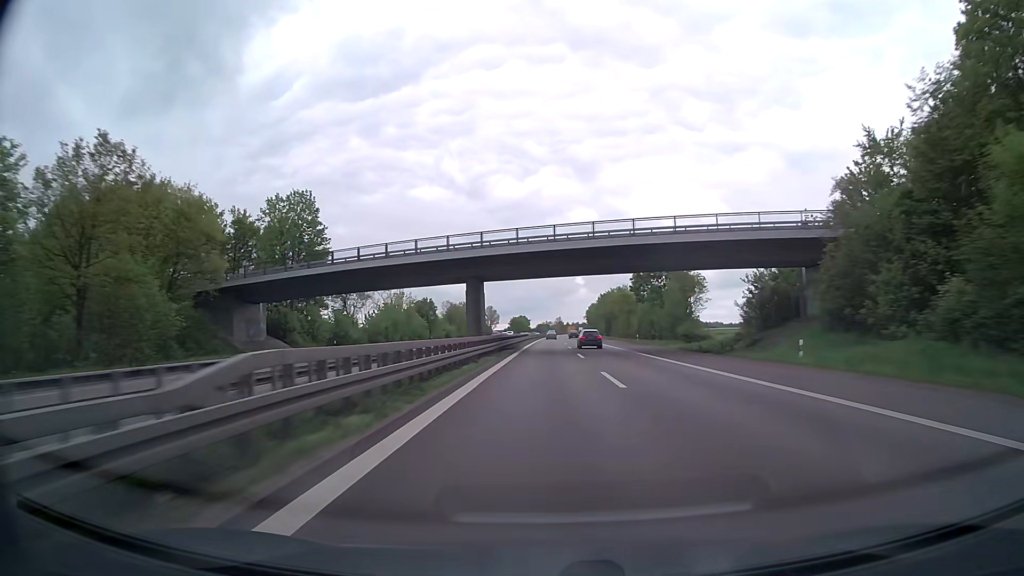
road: trunk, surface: asphalt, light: Day
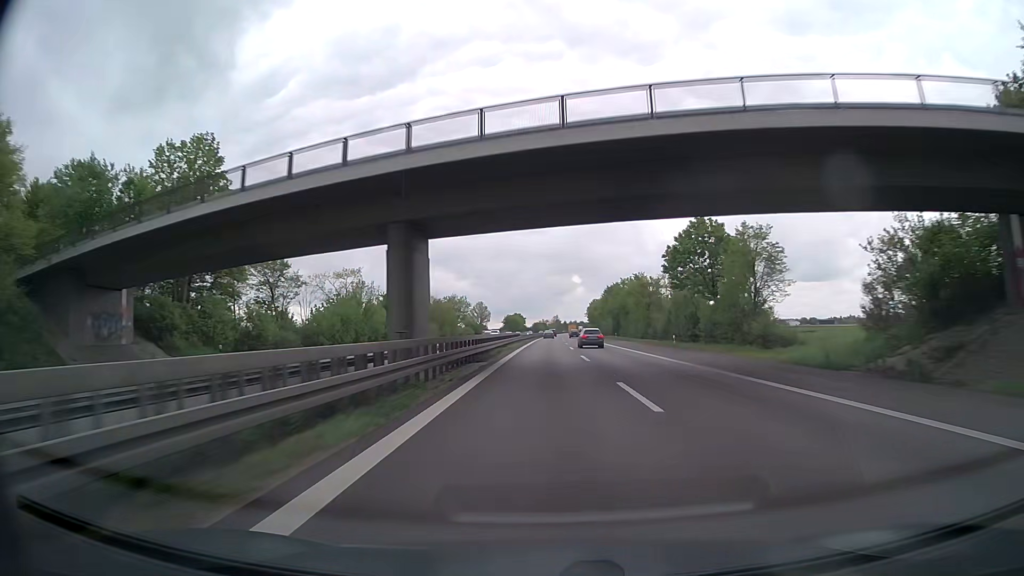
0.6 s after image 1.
(+0.1, +22.9) m; 0°
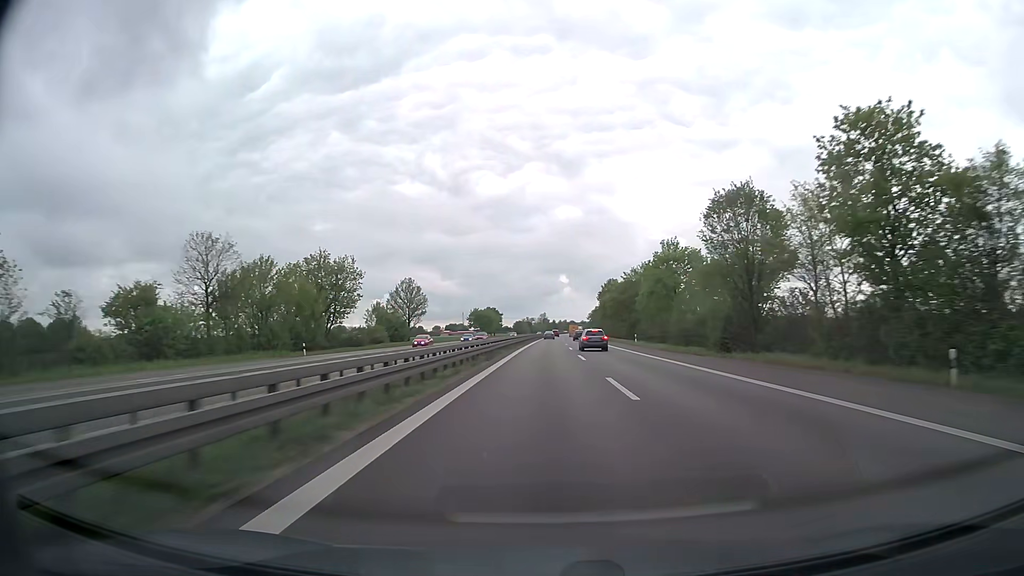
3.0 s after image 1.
(+0.8, +87.8) m; +1°
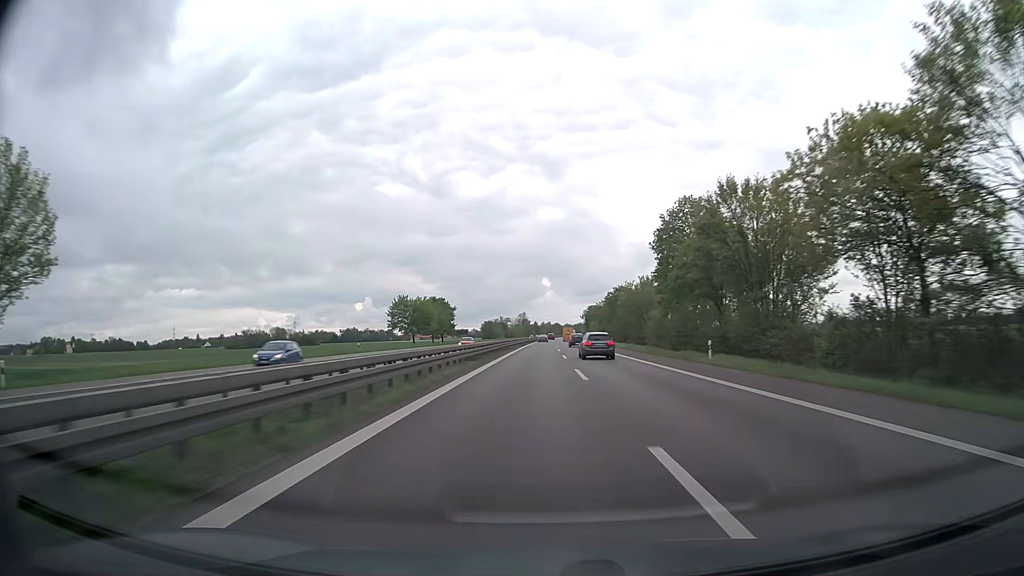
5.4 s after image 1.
(+1.4, +83.3) m; +2°
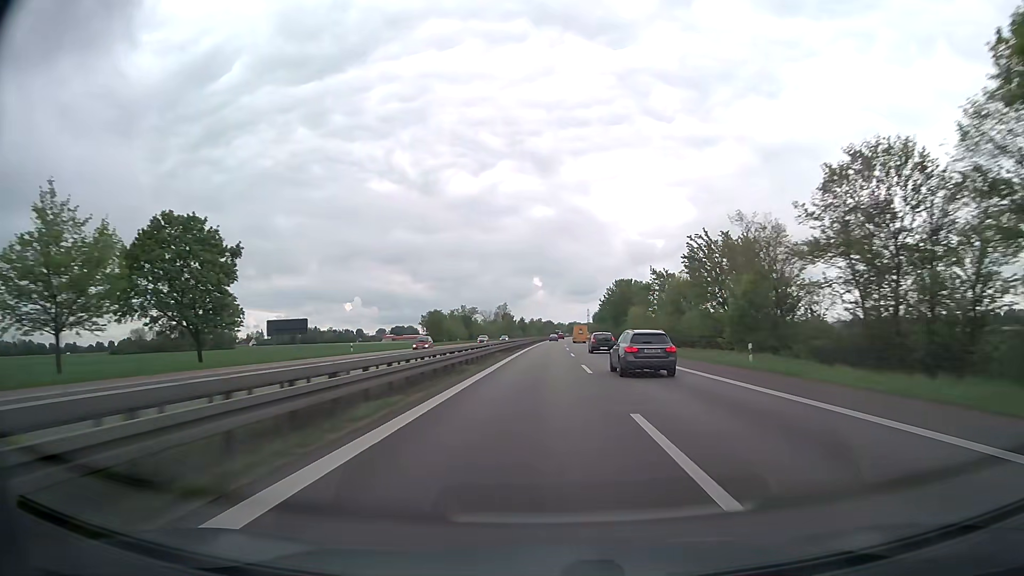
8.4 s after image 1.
(+0.3, +105.4) m; +1°
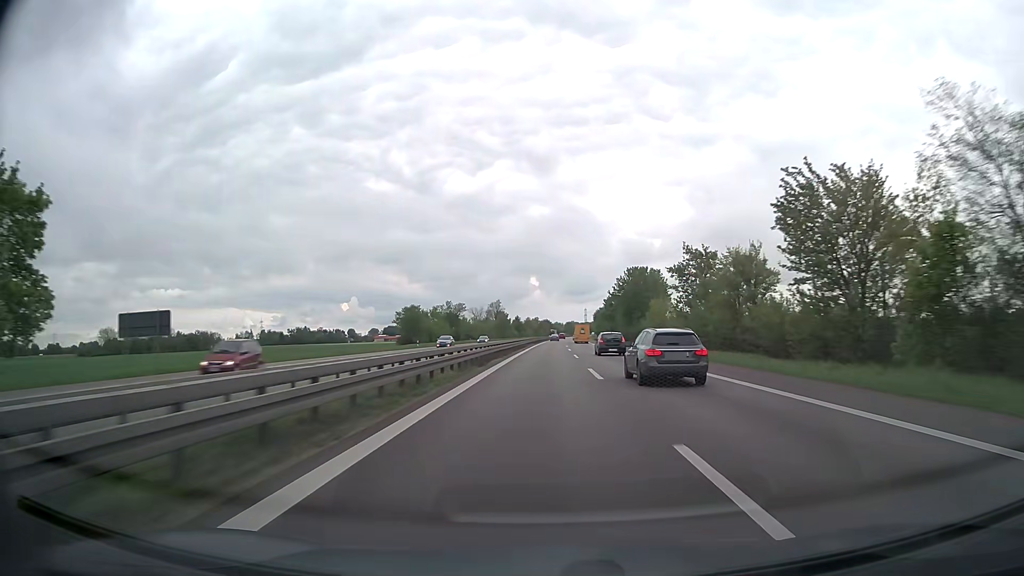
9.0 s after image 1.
(0.0, +21.4) m; 0°
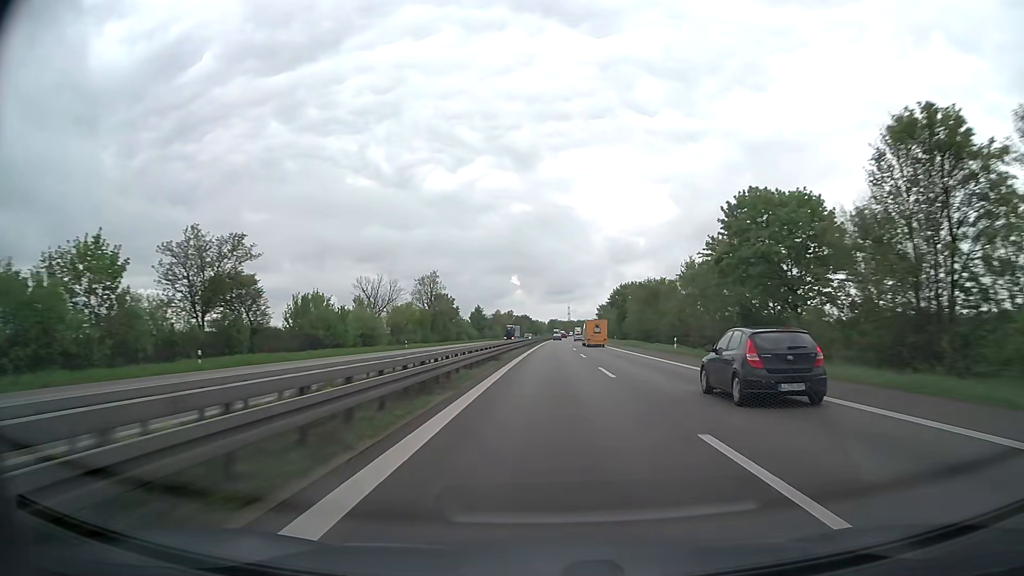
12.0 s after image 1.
(+1.5, +107.9) m; +2°
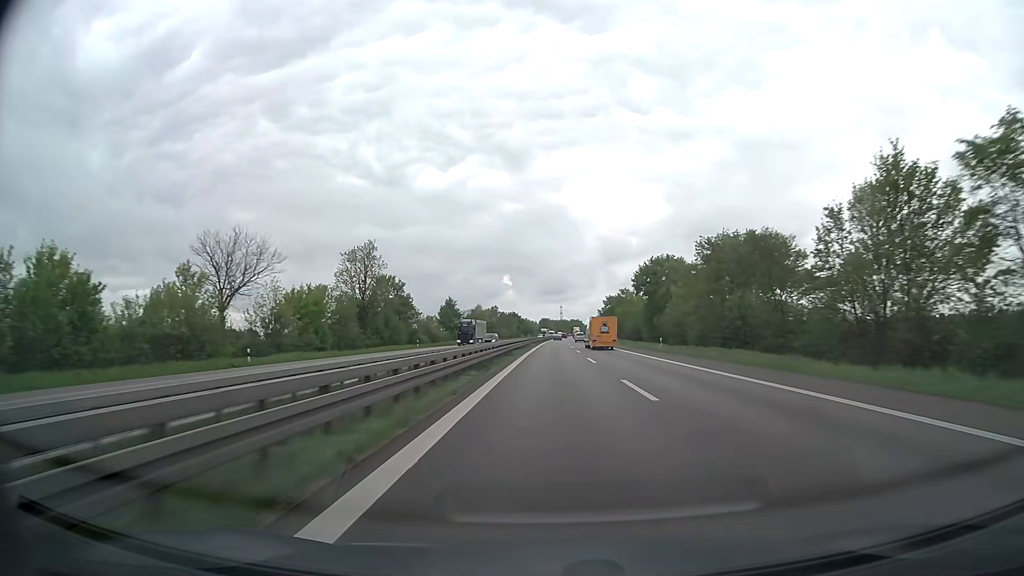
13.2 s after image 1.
(+0.3, +43.6) m; +1°
(0, +10) (0, +20) (0, +30) (0, +40) (0, +50) (+1, +60) (+1, +70) (+1, +80) (+1, +90) (+2, +100) m
